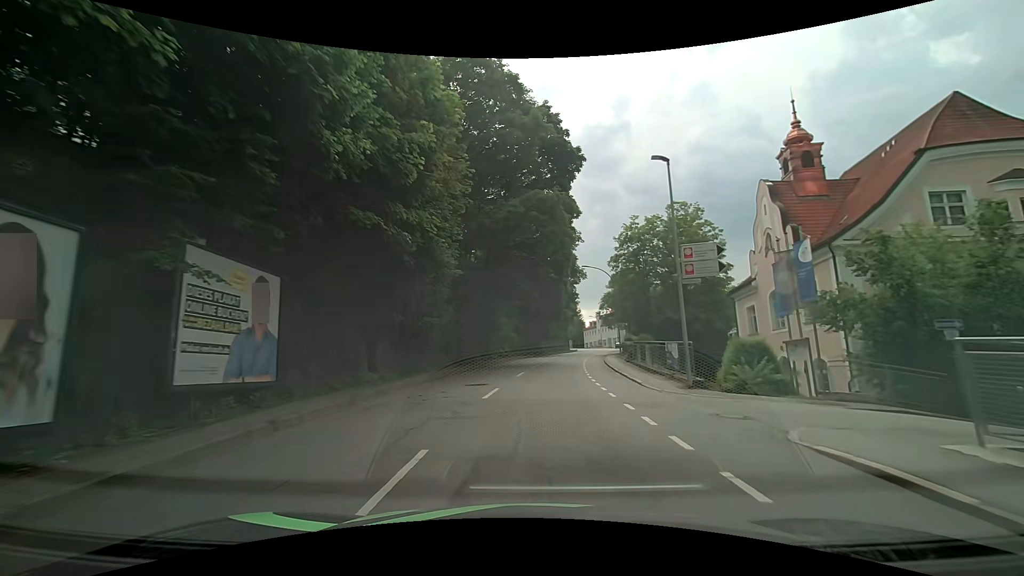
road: tertiary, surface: asphalt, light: Day
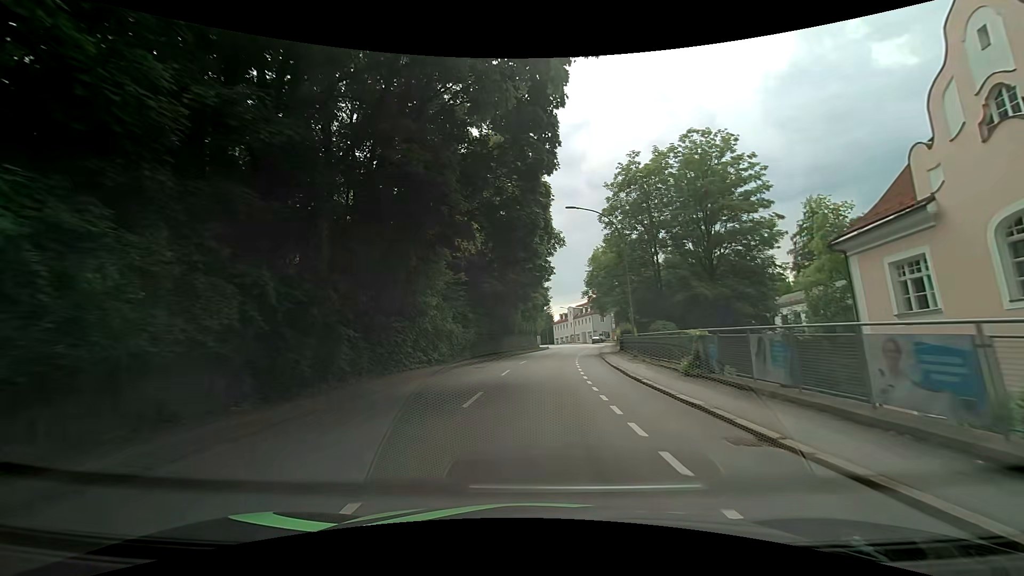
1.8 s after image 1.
(+0.6, +20.2) m; +4°
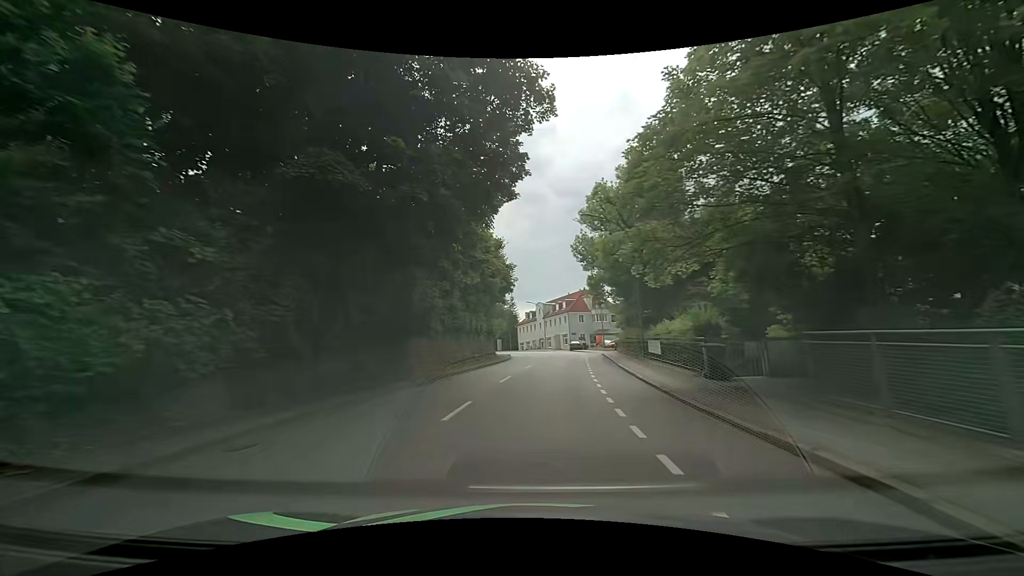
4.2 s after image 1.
(+0.8, +28.4) m; +3°
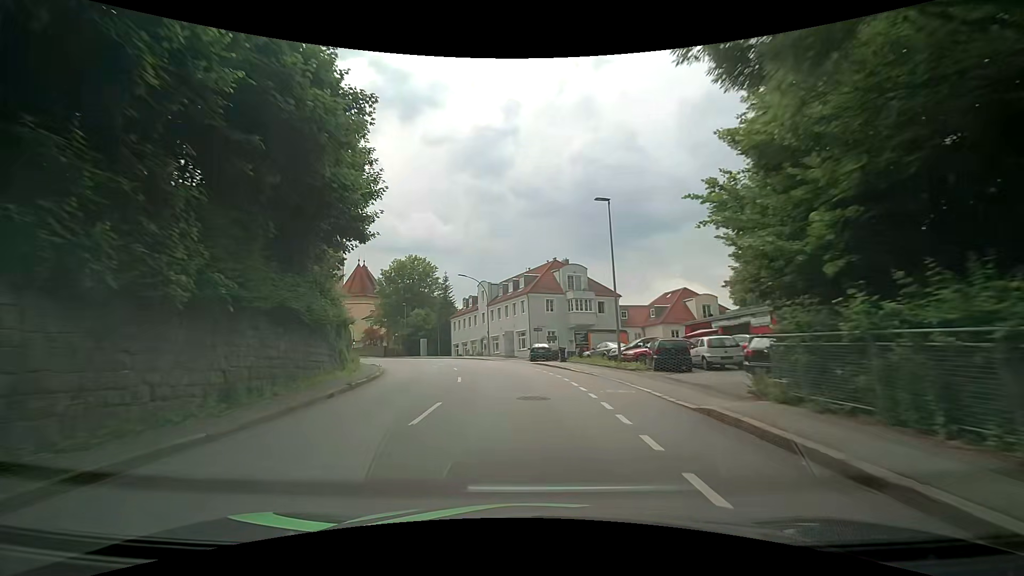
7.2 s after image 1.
(+2.6, +37.1) m; +5°
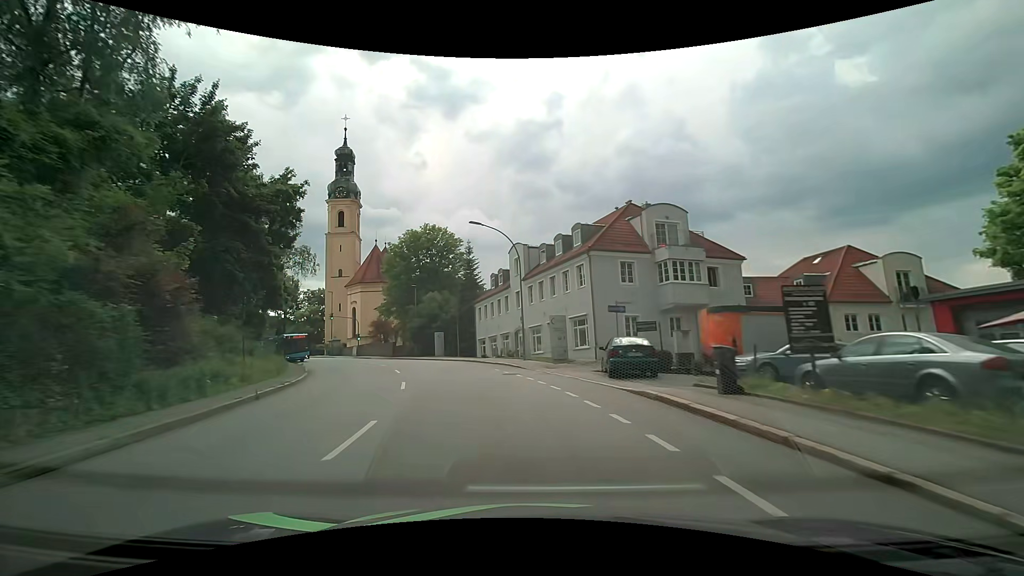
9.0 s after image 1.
(-0.8, +21.7) m; -5°
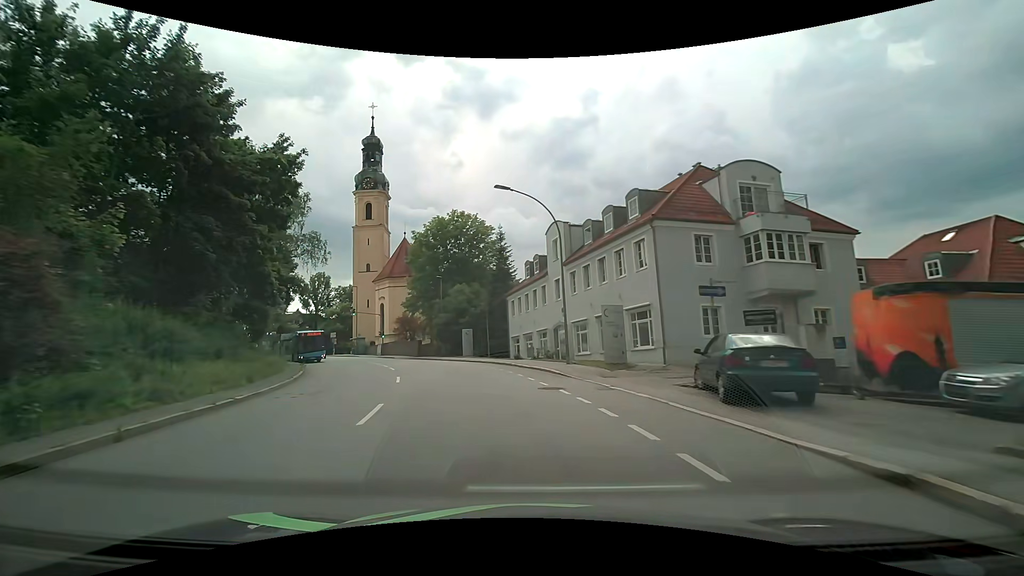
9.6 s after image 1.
(-0.2, +7.0) m; -4°
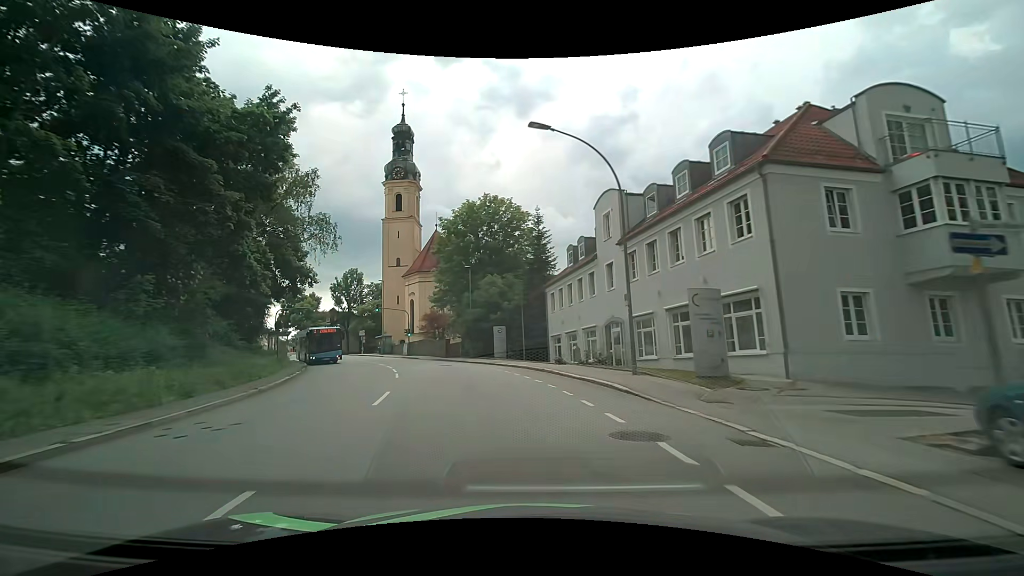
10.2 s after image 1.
(-0.2, +6.9) m; -4°
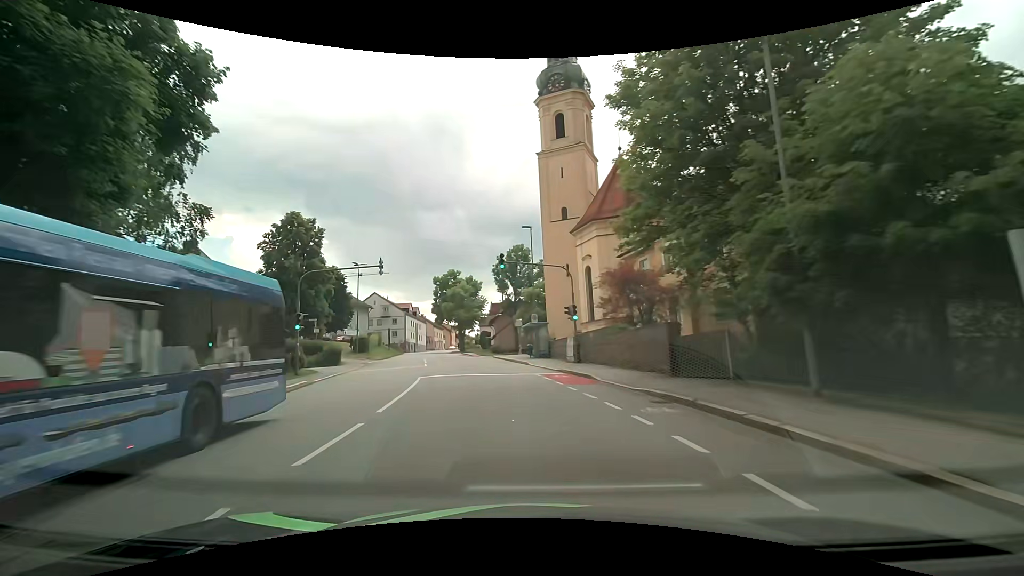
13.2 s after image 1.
(-6.2, +32.7) m; -21°
(-1, +10) (-2, +20) (-4, +30) (-7, +39) (-9, +49) (-11, +59) (-14, +68) (-16, +78) (-18, +88) (-20, +98) m
